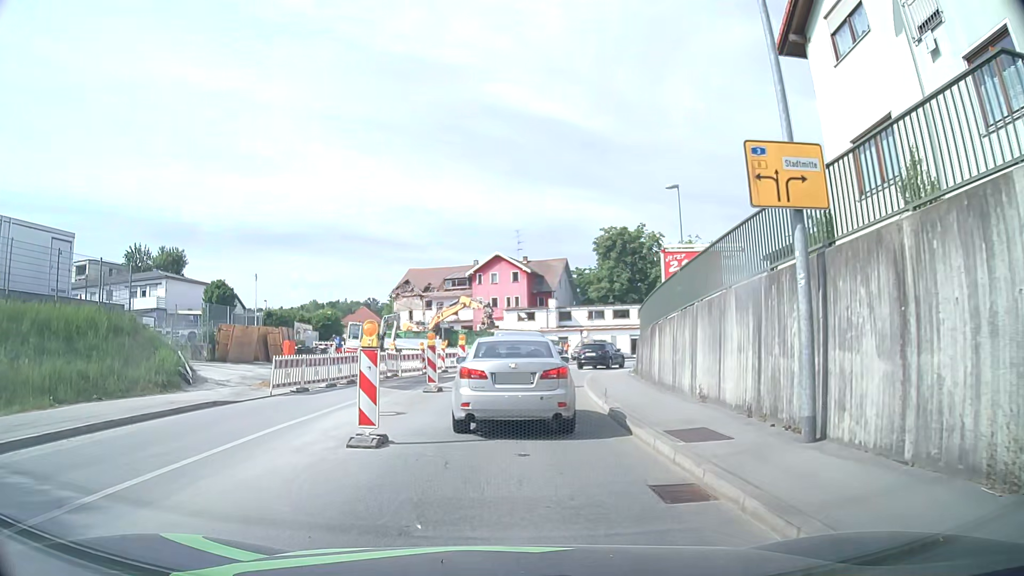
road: tertiary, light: Day
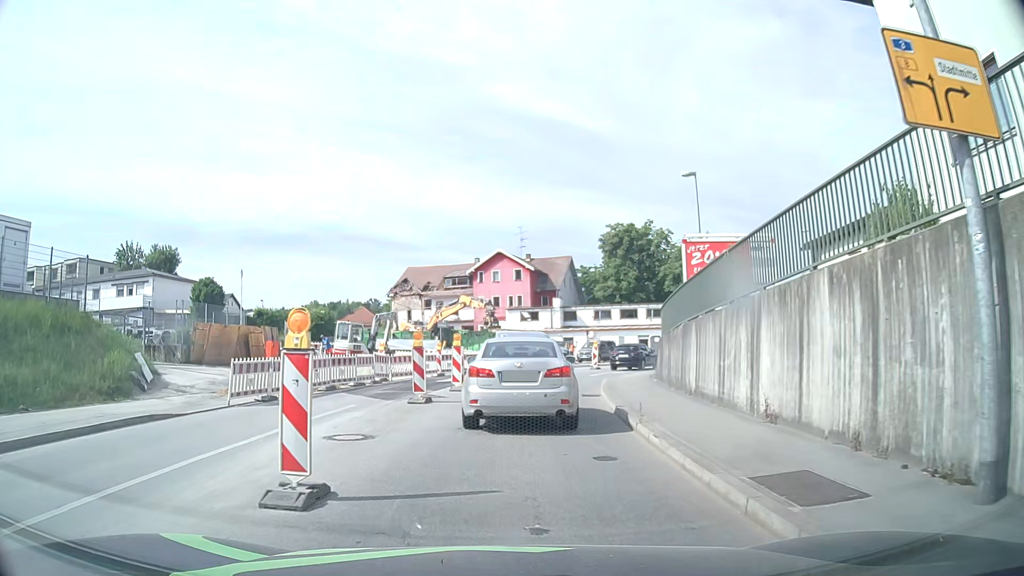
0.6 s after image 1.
(0.0, +3.3) m; +1°
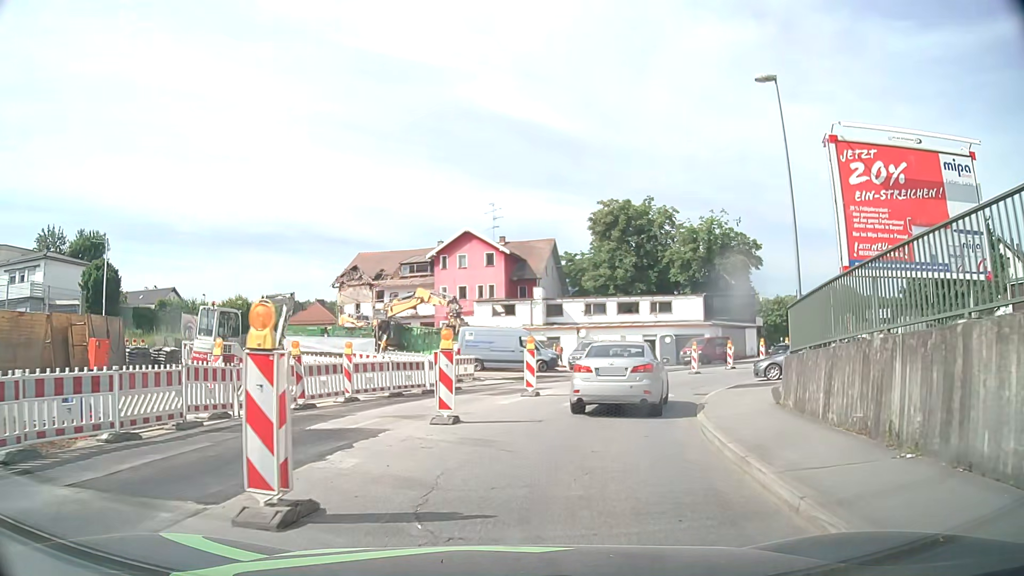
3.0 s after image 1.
(-0.1, +14.7) m; +2°
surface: asphalt
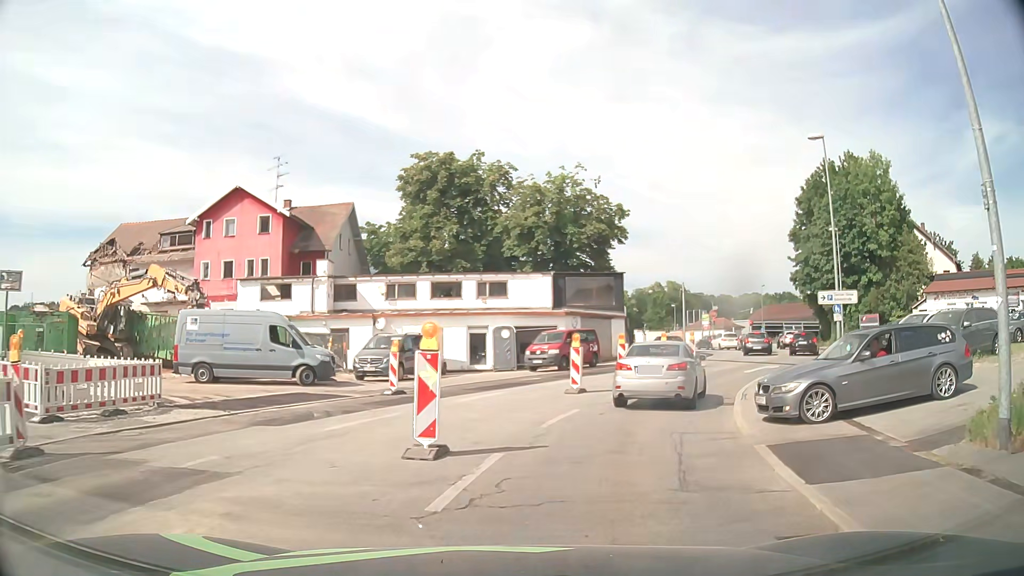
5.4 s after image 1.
(+1.9, +15.7) m; +16°
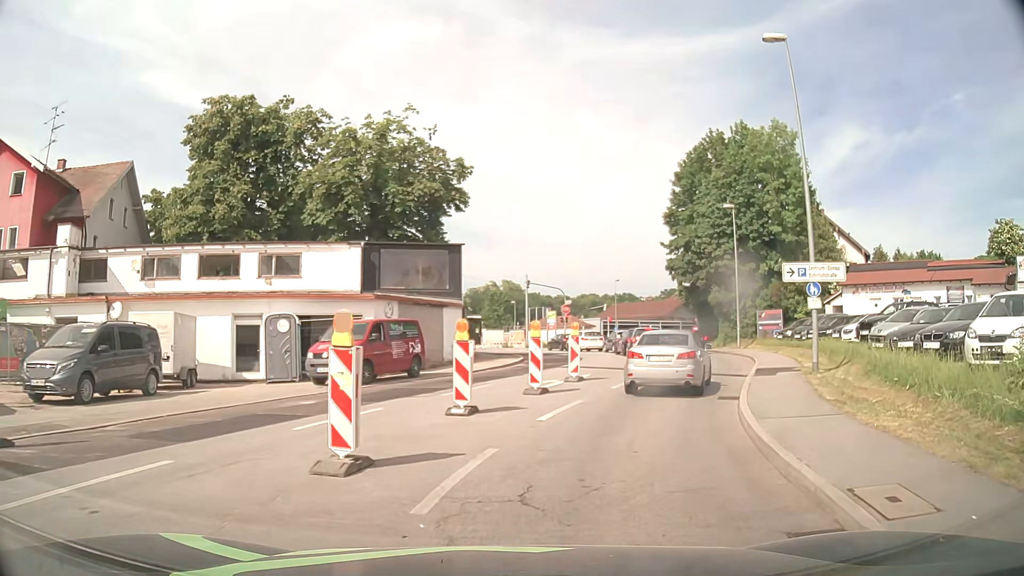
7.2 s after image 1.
(+1.4, +11.8) m; +13°
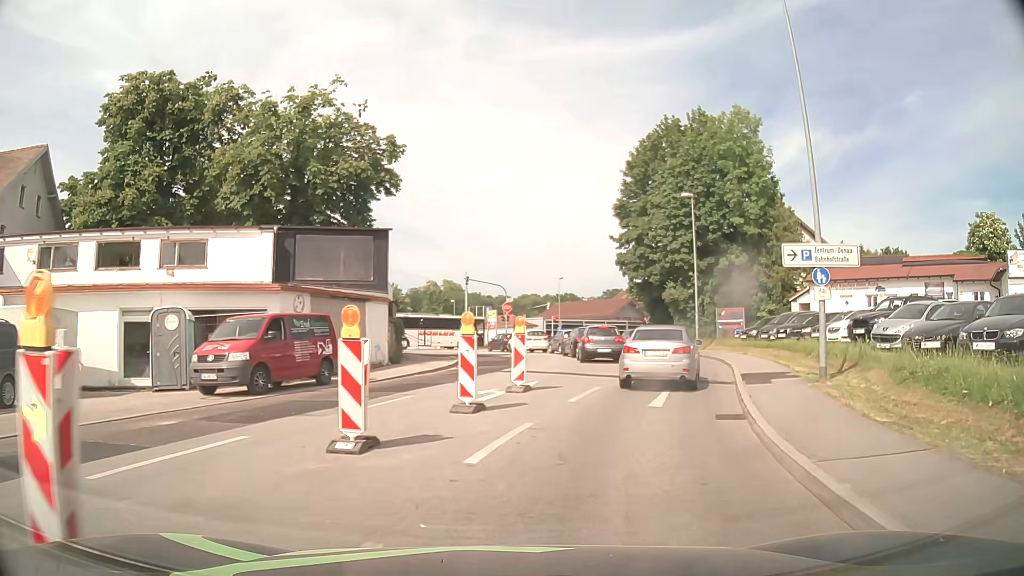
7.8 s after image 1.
(+0.2, +4.1) m; +5°
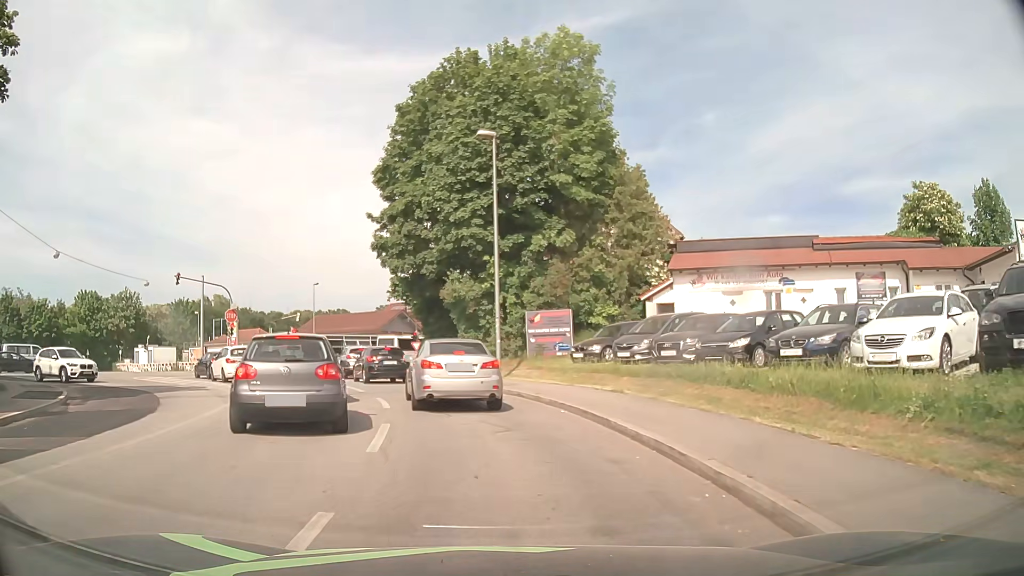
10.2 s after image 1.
(+3.2, +16.4) m; +20°
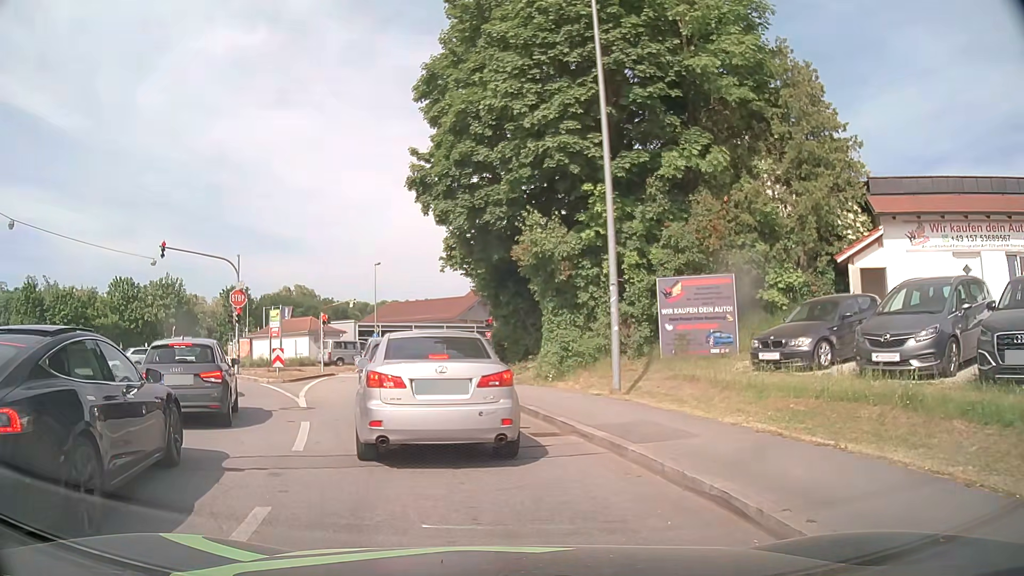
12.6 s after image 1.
(-0.4, +11.9) m; -8°
